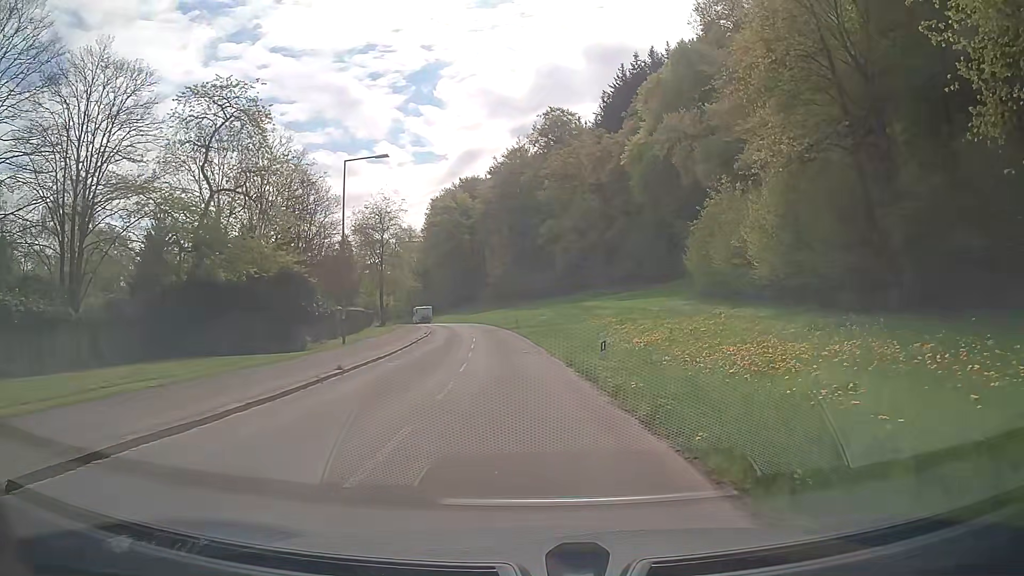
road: unclassified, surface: asphalt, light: Day
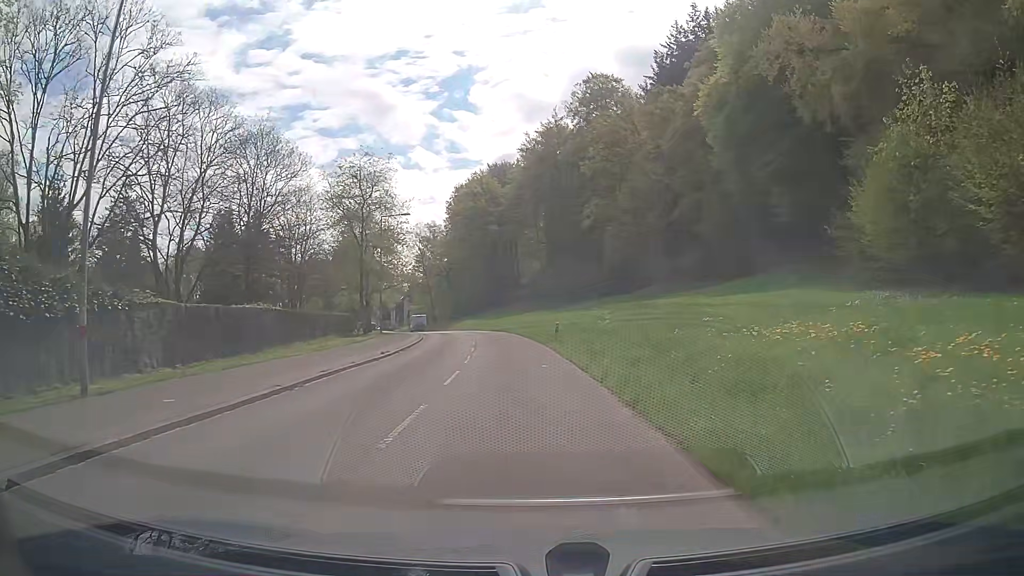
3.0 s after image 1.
(-0.7, +22.3) m; -3°
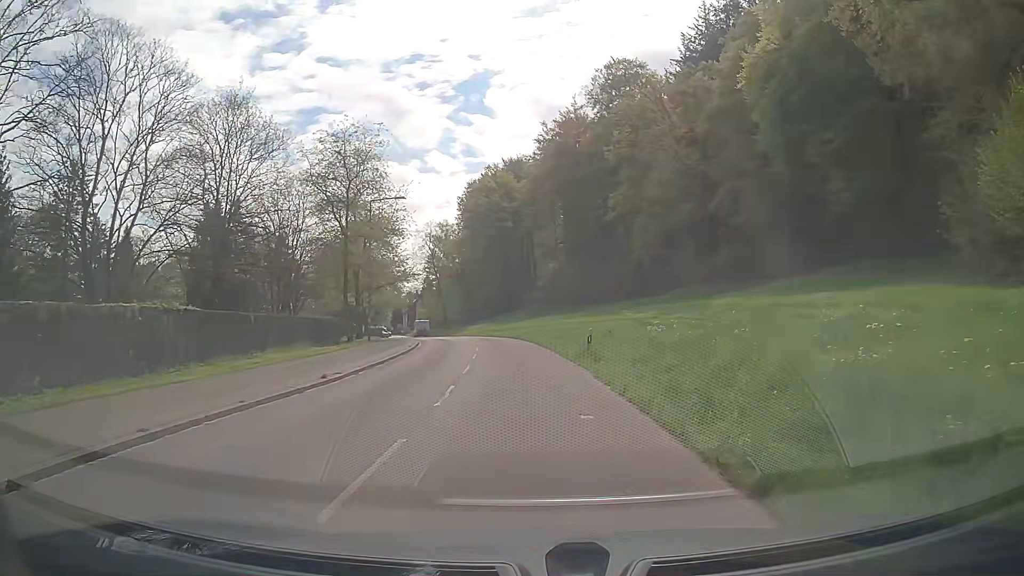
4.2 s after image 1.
(-0.1, +8.8) m; -1°
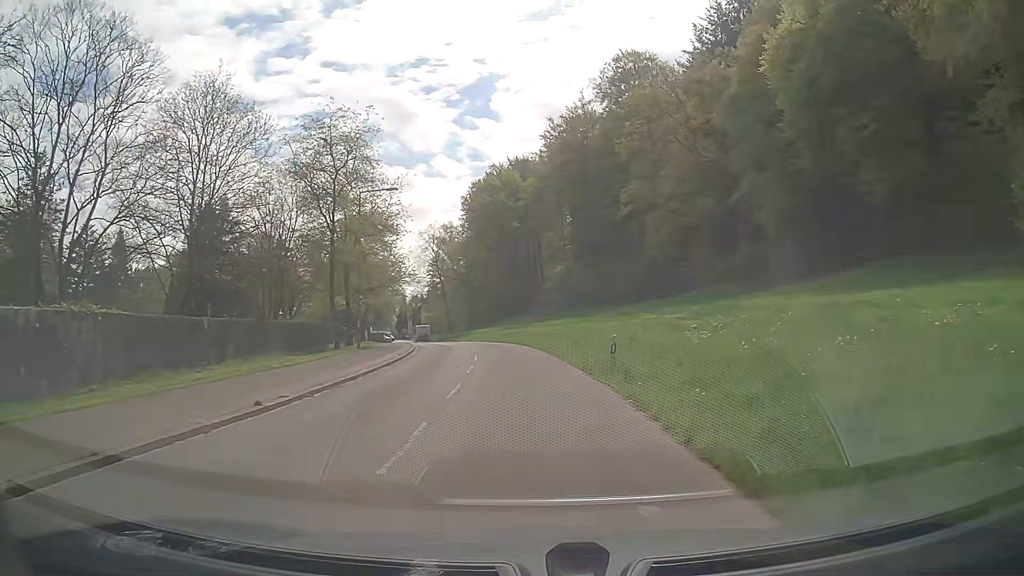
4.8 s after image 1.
(0.0, +4.4) m; -1°
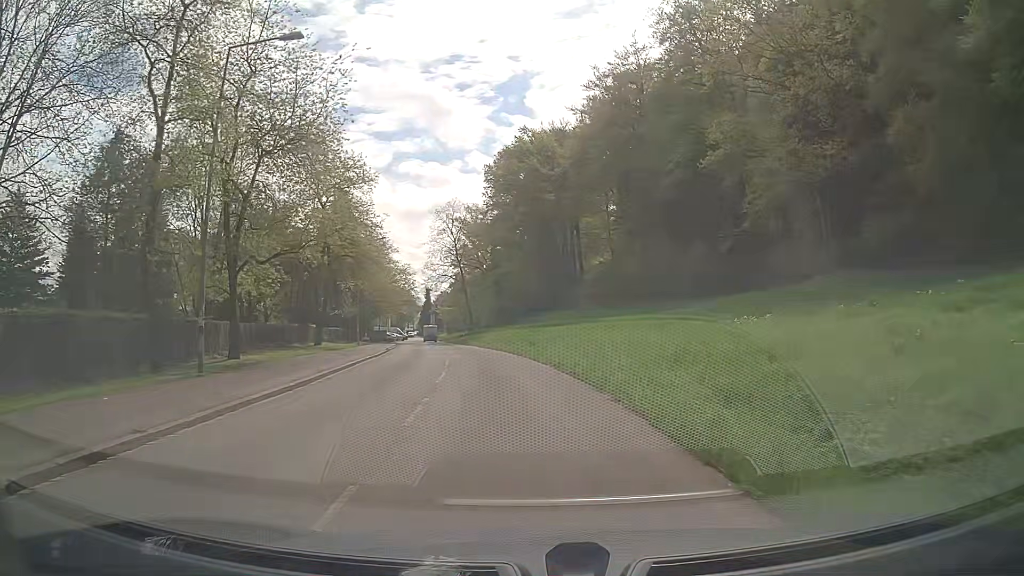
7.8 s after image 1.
(-0.3, +22.0) m; -2°
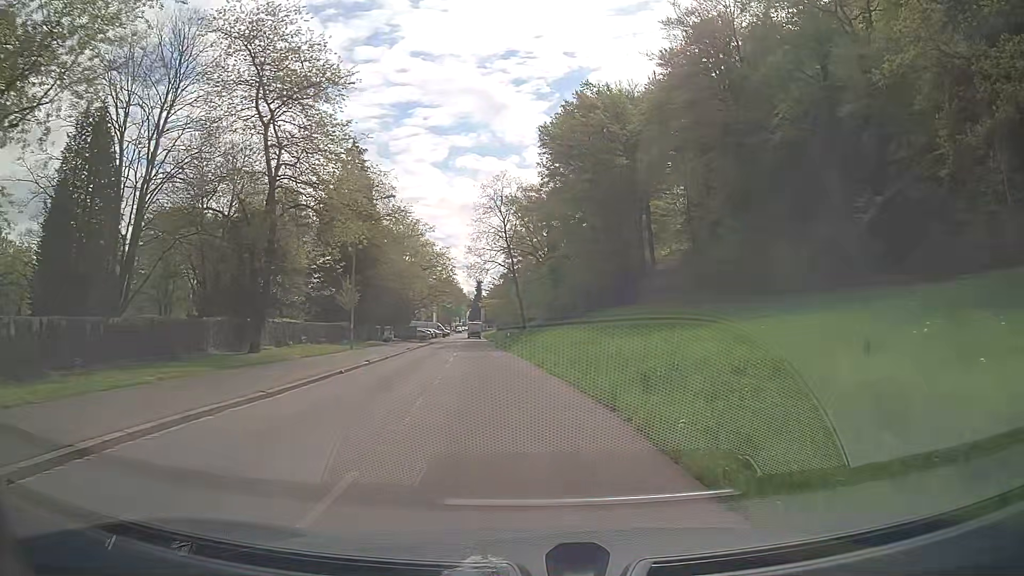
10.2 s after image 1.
(-0.7, +17.8) m; -5°
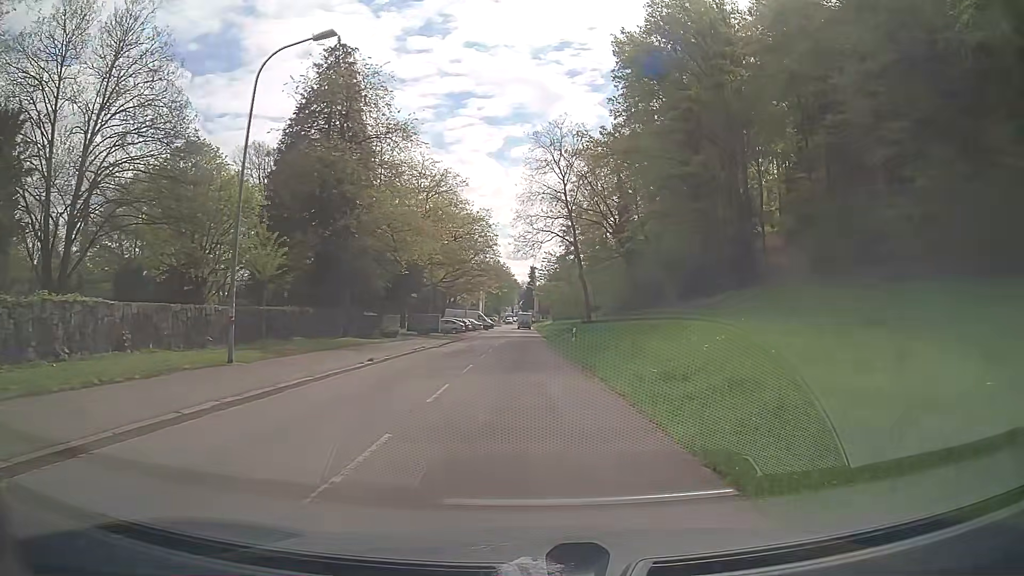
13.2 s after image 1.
(-1.2, +22.8) m; -6°
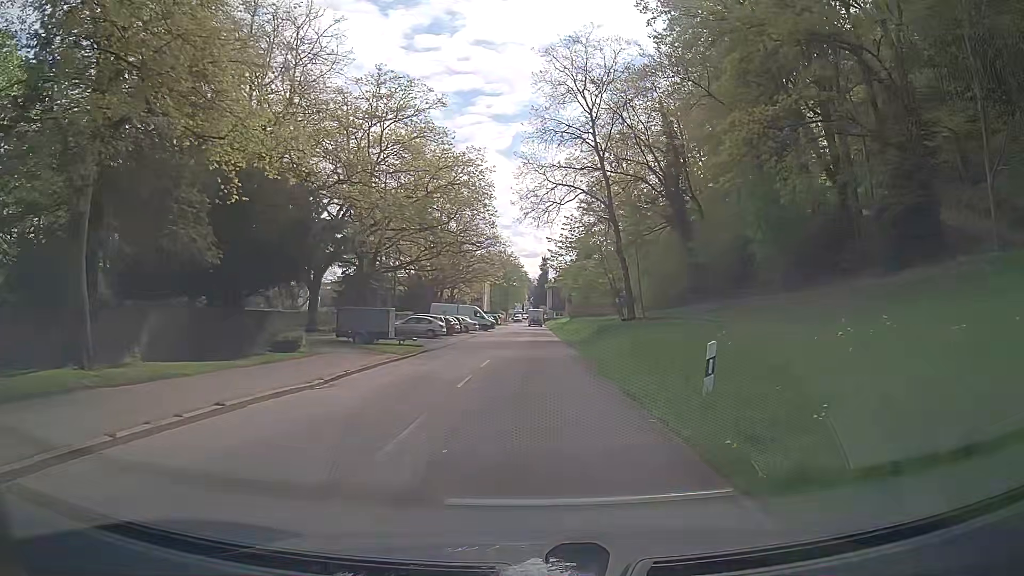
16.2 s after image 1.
(+0.2, +22.9) m; 0°
(0, +10) (0, +20) (0, +30) (+1, +40) (+1, +50) (+1, +60) (+1, +70) (+1, +80) (+1, +90) (+2, +100) m
